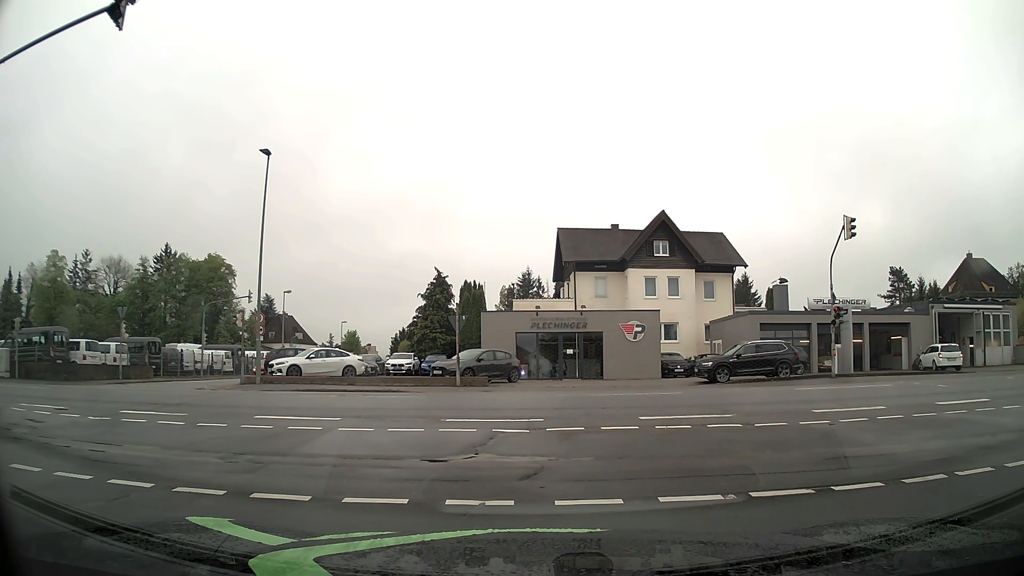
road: residential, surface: asphalt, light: Day
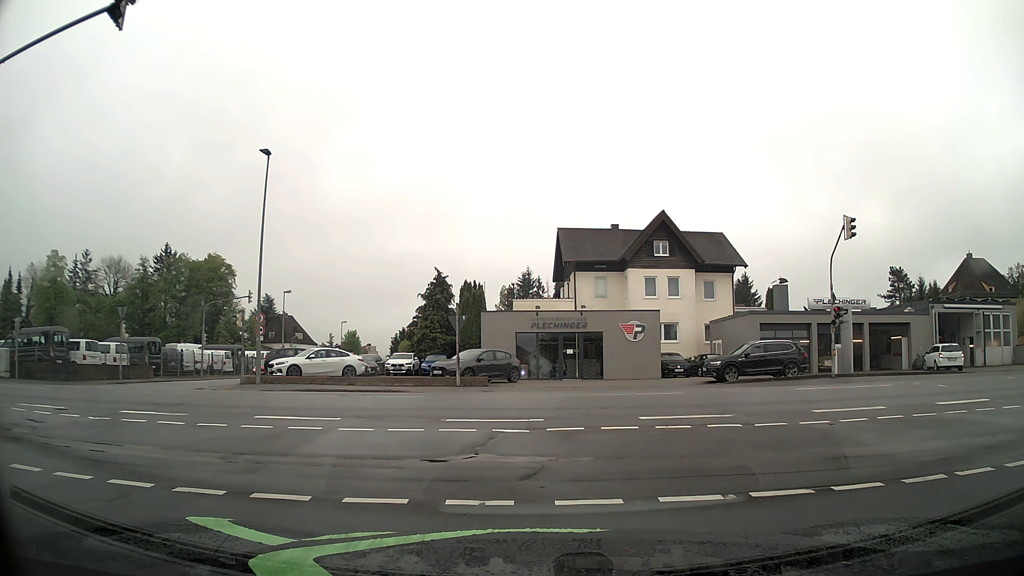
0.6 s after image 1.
(0.0, 0.0) m; 0°
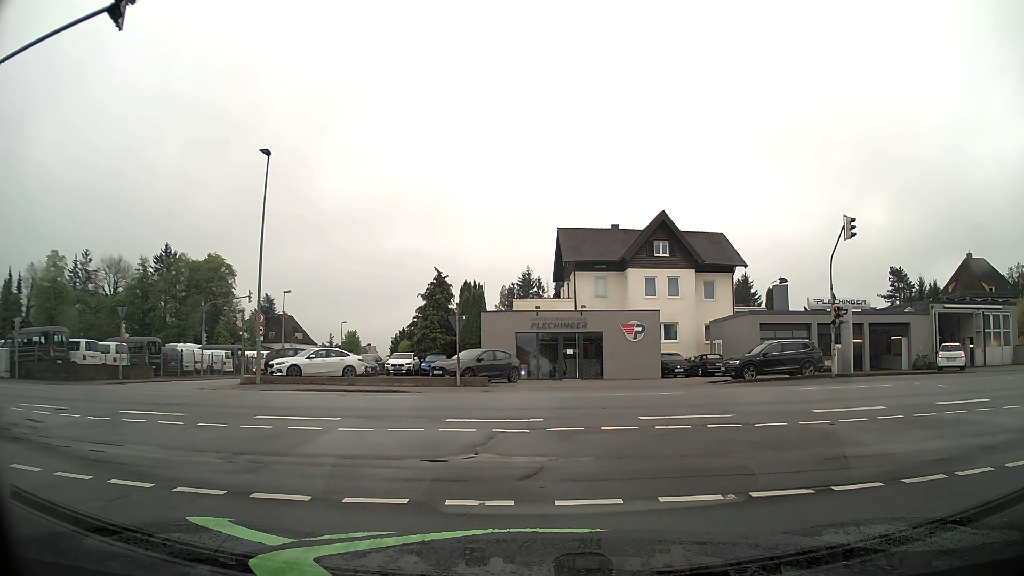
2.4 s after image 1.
(0.0, 0.0) m; 0°
(-1, +10) (-7, +18) (-16, +22) (-26, +23) (-36, +24) (-46, +24) (-56, +24) (-66, +24) (-76, +24) (-86, +24) m
